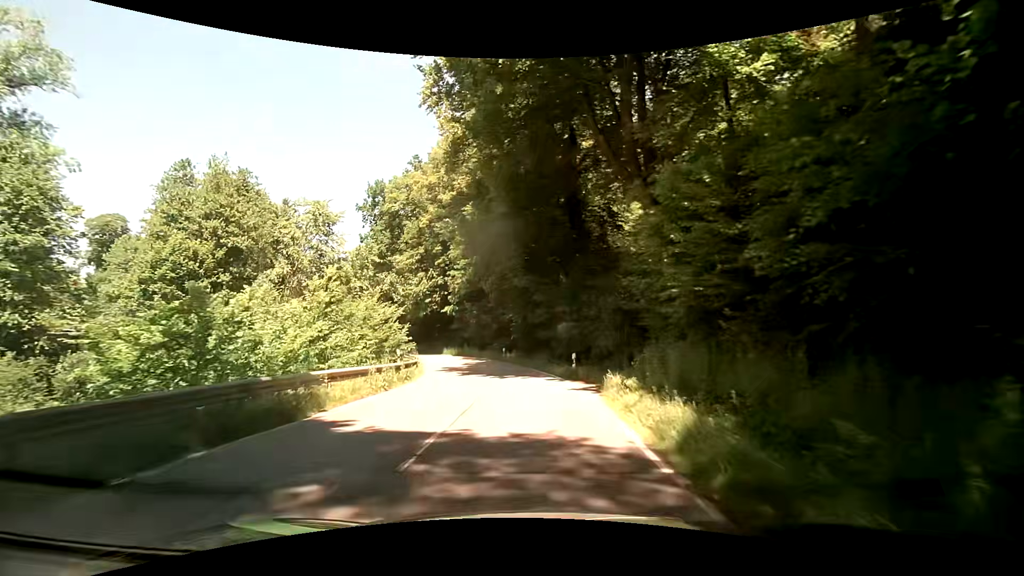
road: tertiary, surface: asphalt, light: Day
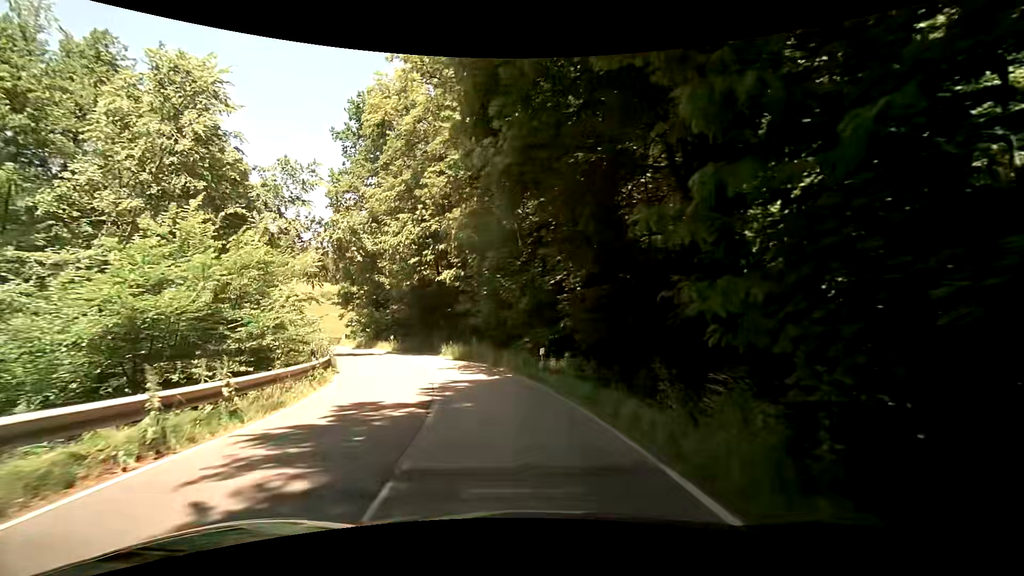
(-0.6, +22.3) m; -5°
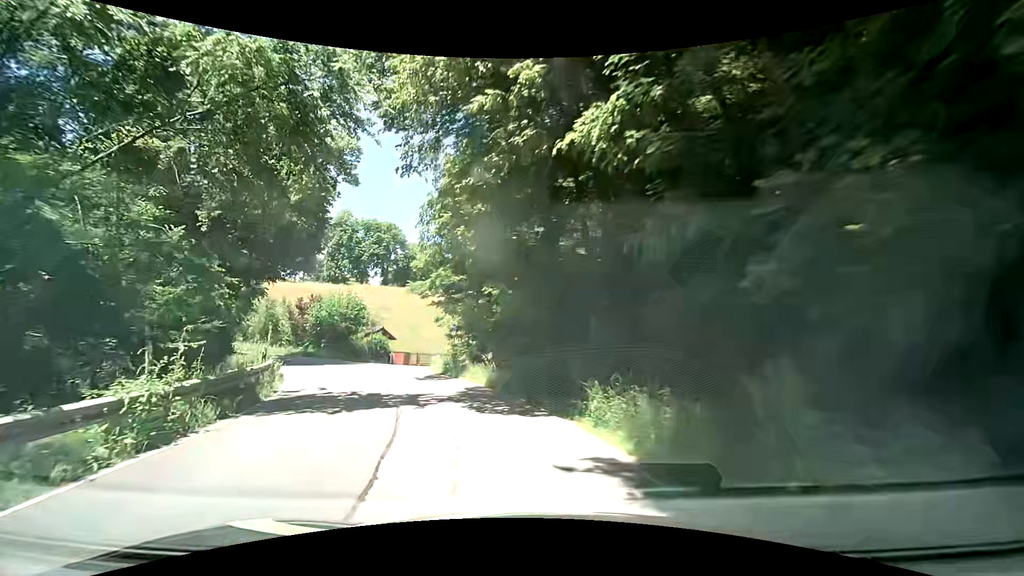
(-2.7, +20.7) m; -16°
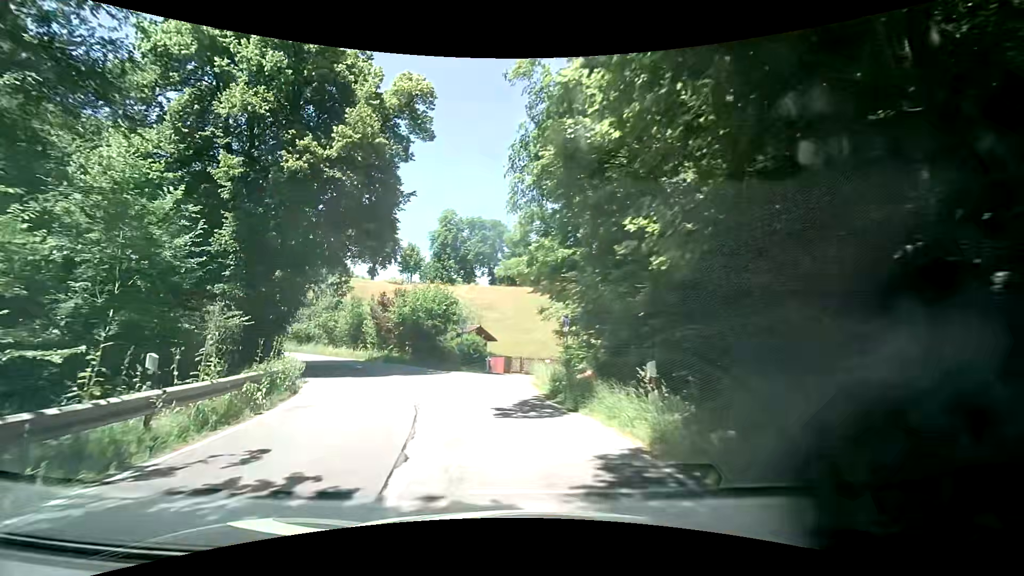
(-1.3, +9.6) m; -14°
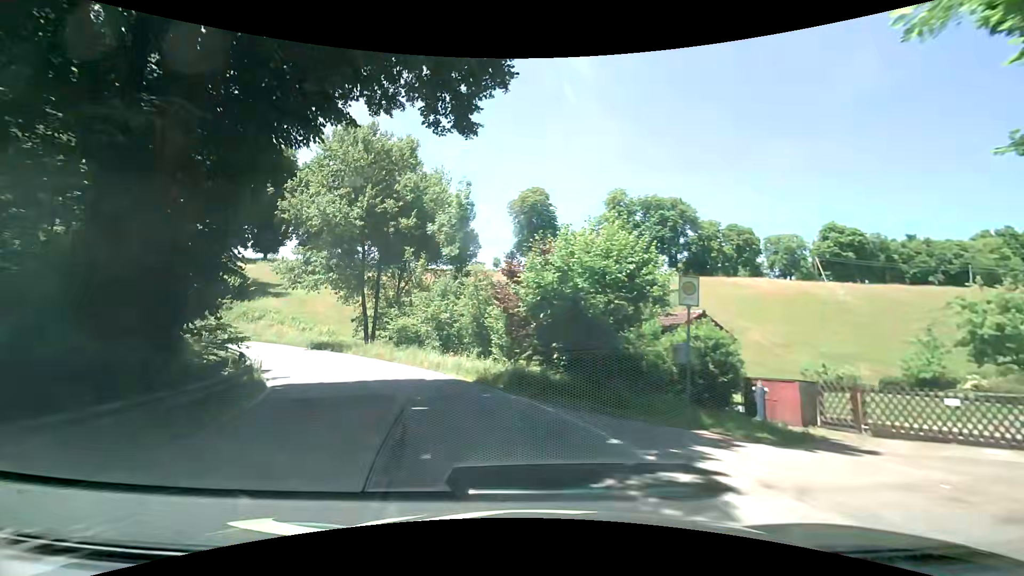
(-2.8, +18.3) m; -17°
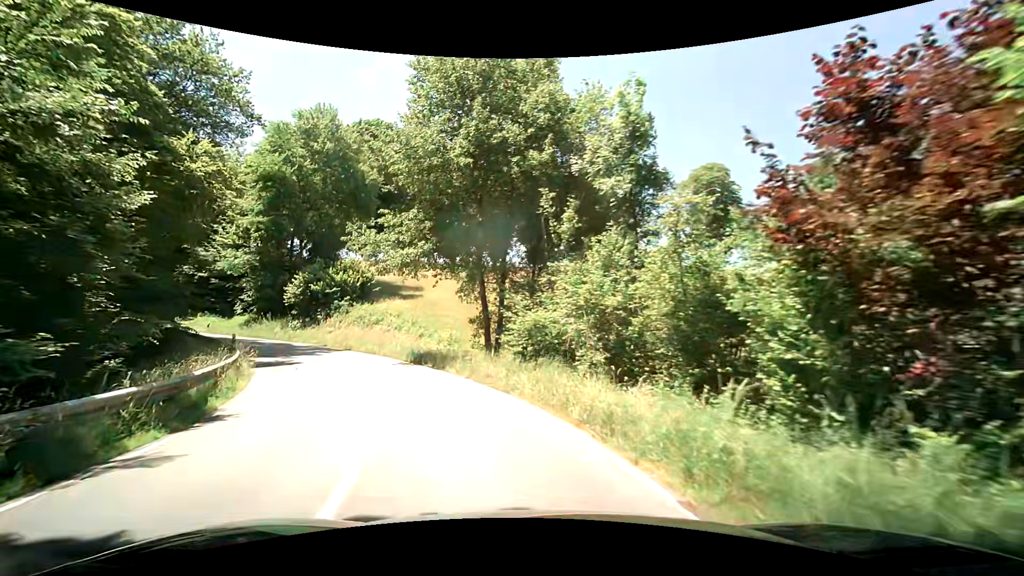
(-2.6, +13.5) m; -19°
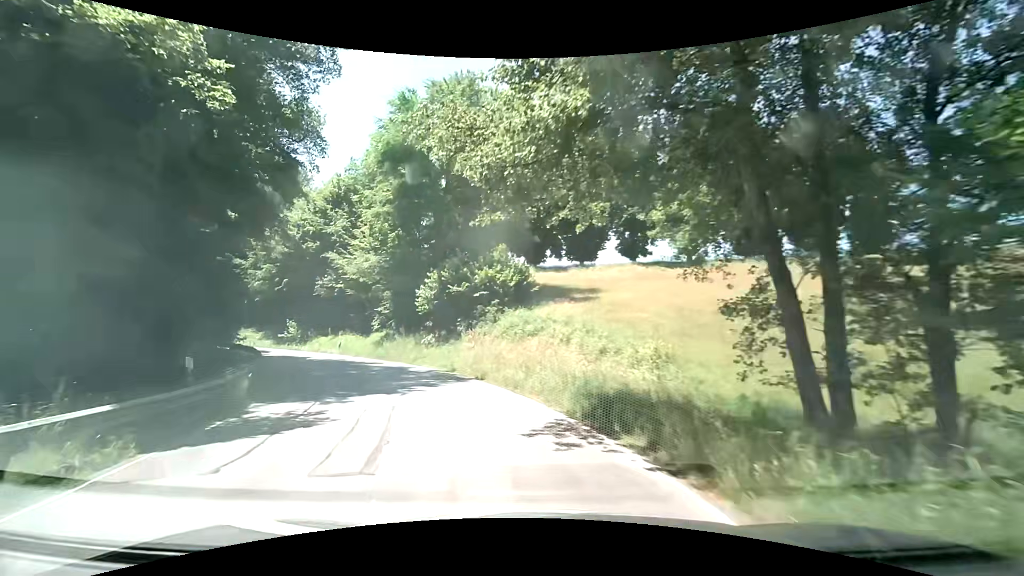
(-2.7, +14.0) m; -22°
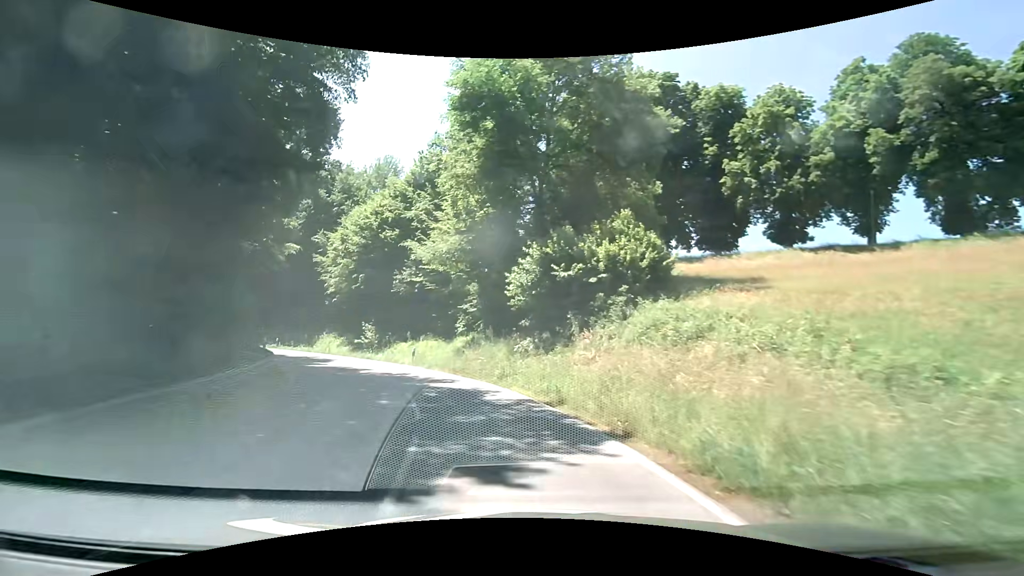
(-1.1, +9.8) m; -13°
(-1, +10) (-4, +19) (-9, +28) (-15, +36) (-23, +42) (-31, +48) (-39, +53) (-48, +59) (-56, +65) (-63, +71) m
